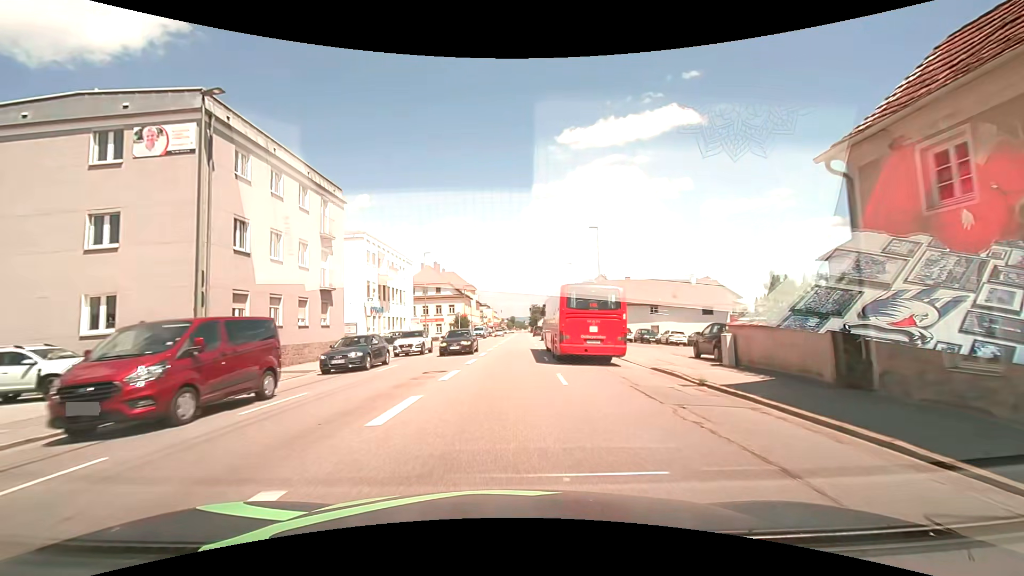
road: tertiary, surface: asphalt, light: Day
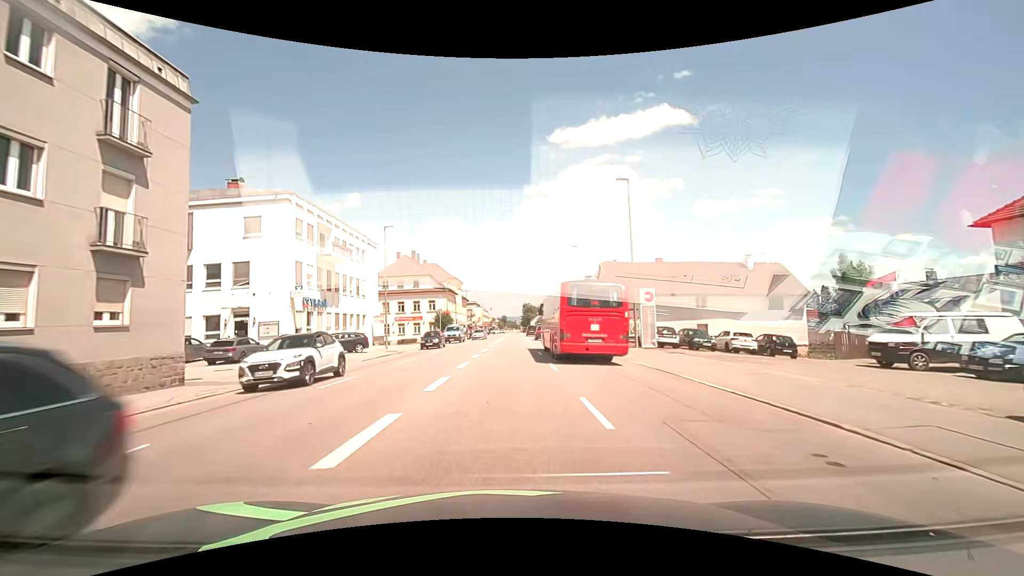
(+0.3, +14.5) m; +1°
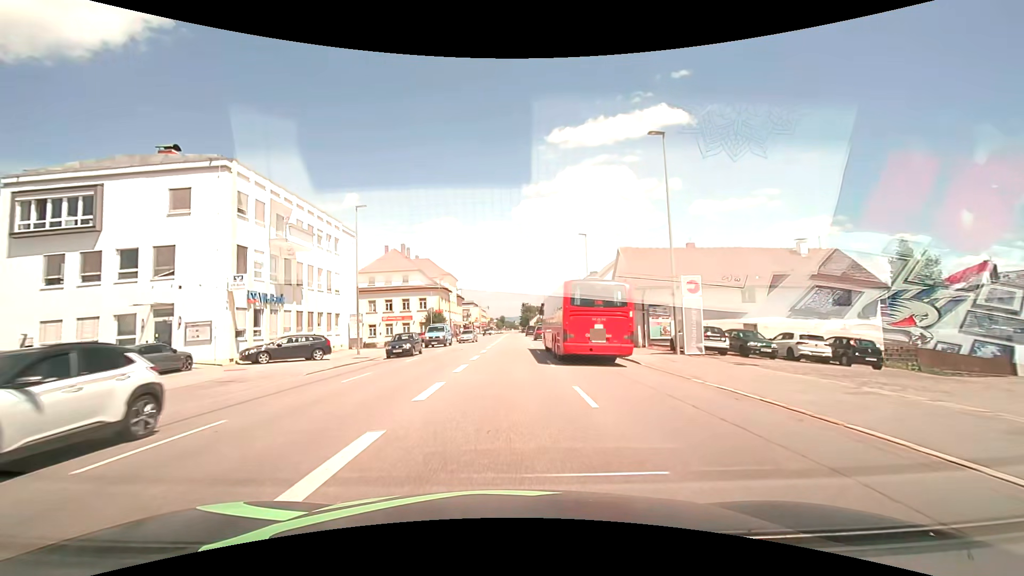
(0.0, +7.4) m; 0°
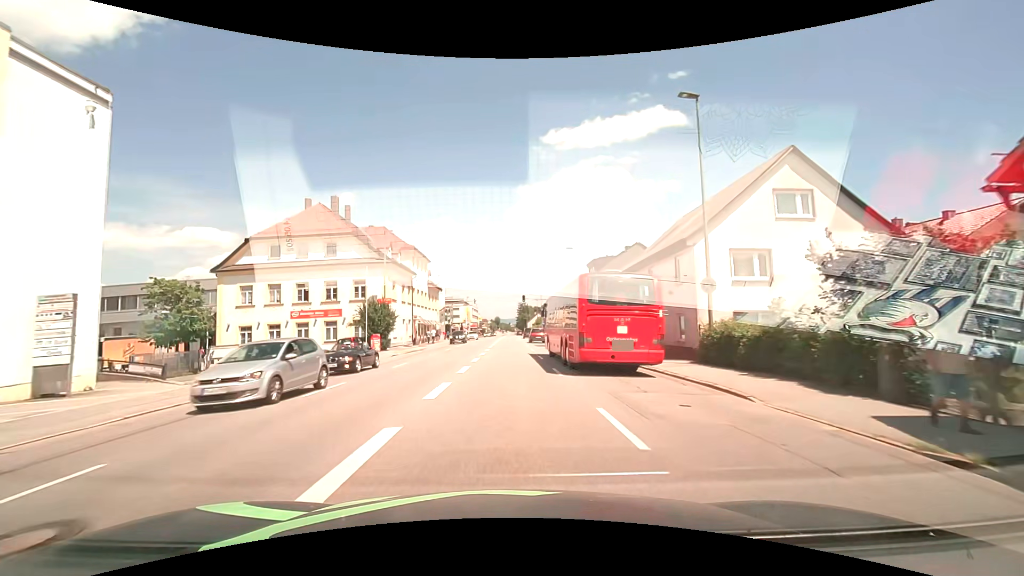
(+0.2, +29.8) m; +1°
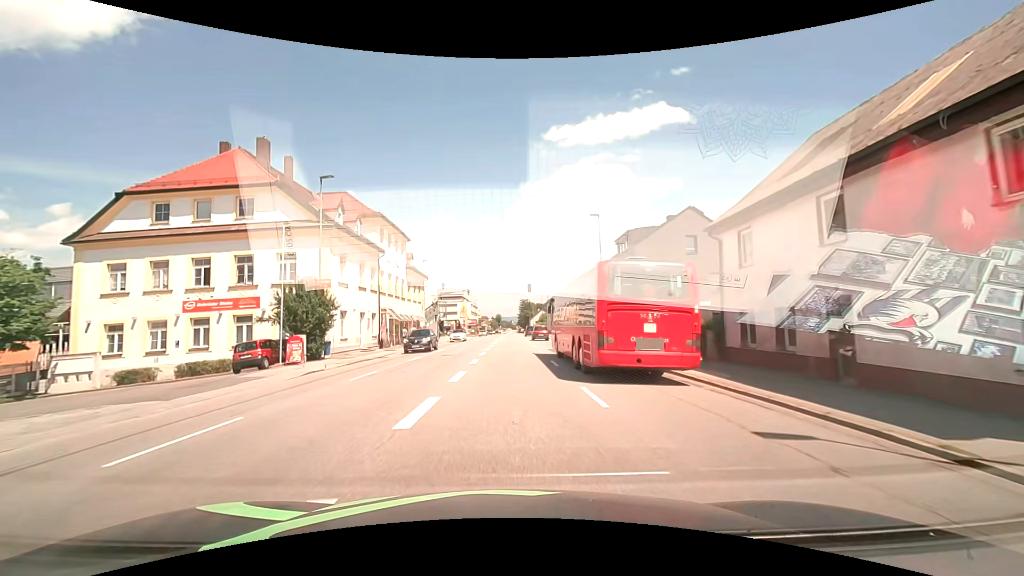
(-0.1, +15.1) m; 0°
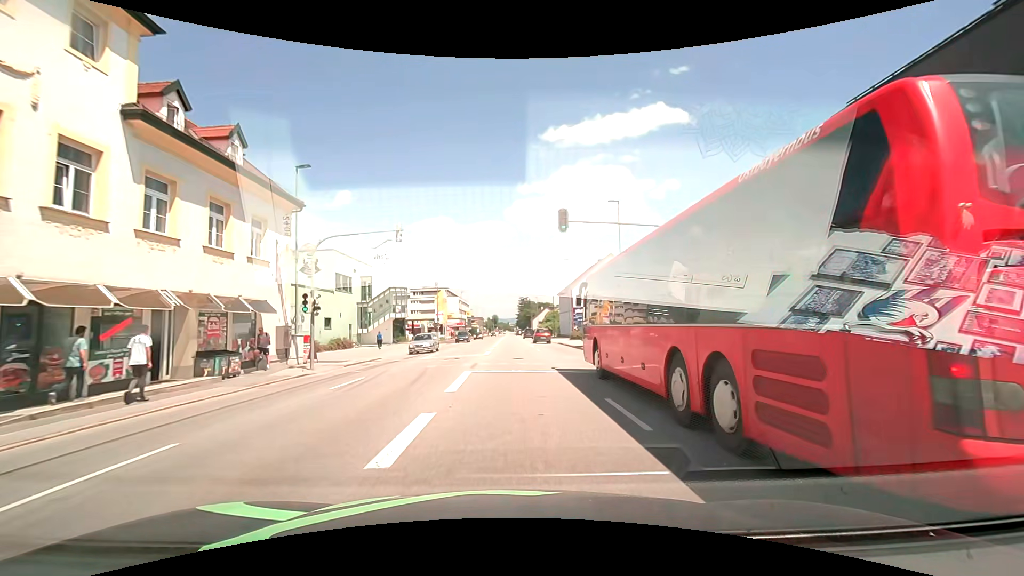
(0.0, +37.9) m; 0°
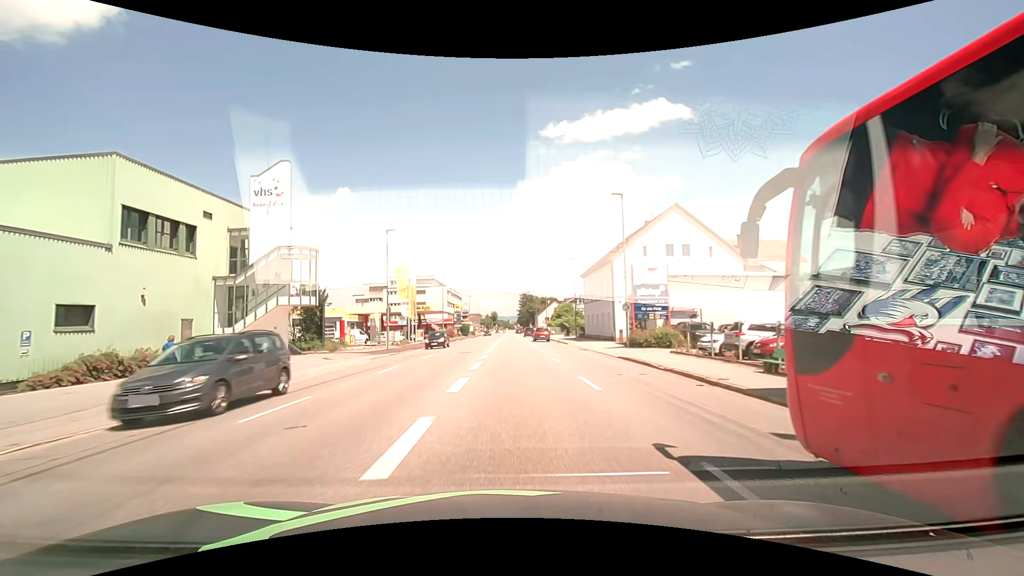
(0.0, +30.4) m; 0°
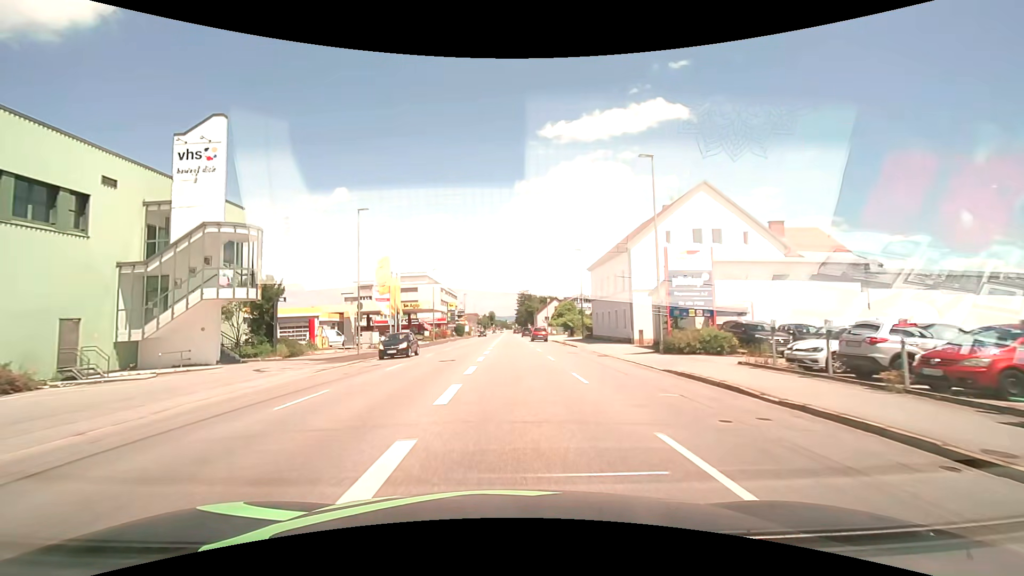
(0.0, +7.6) m; 0°
(0, +10) (0, +20) (0, +30) (0, +40) (0, +50) (0, +60) (0, +70) (0, +80) (0, +90) (0, +100) m
